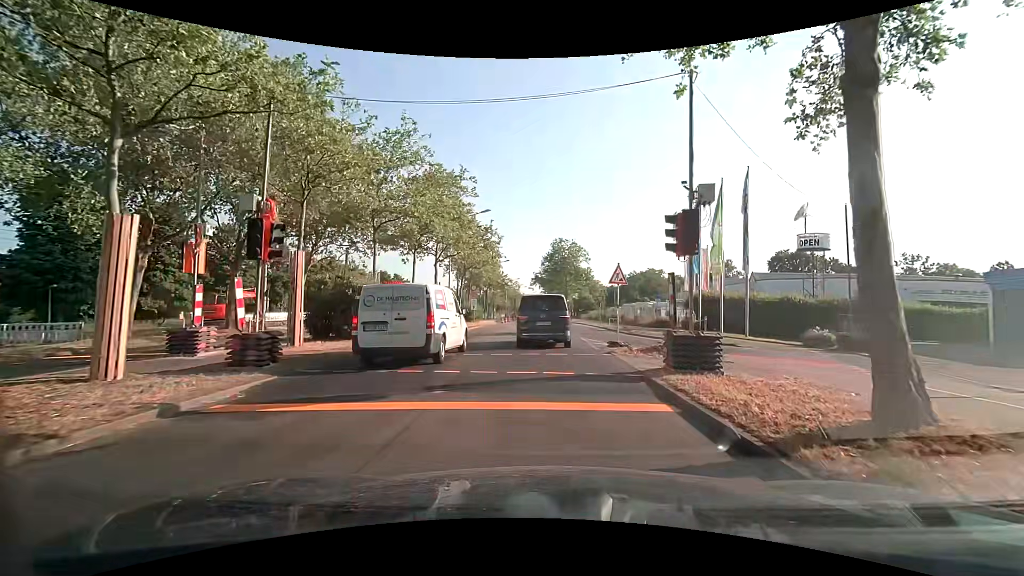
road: primary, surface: asphalt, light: Day
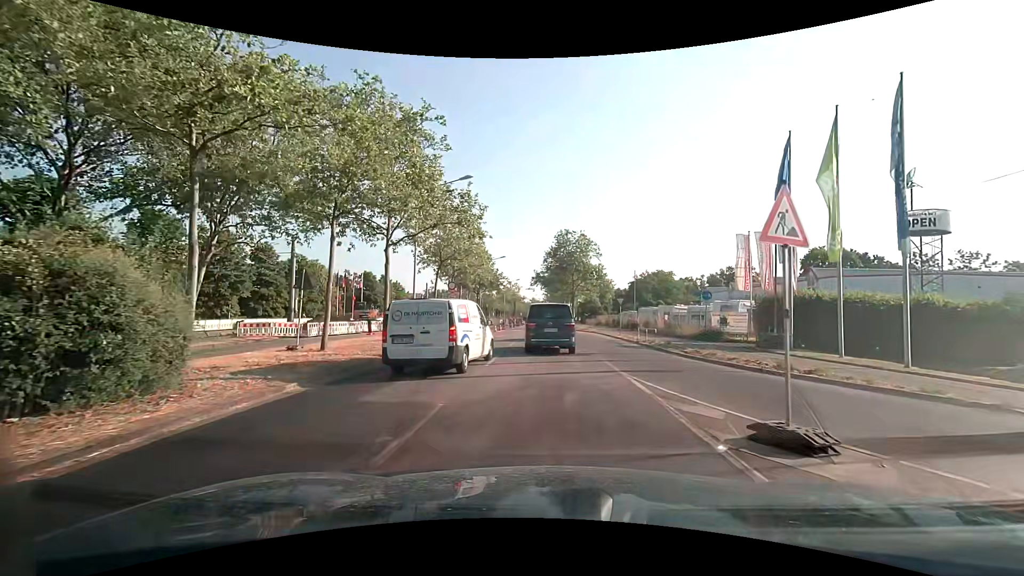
(+0.2, +12.2) m; 0°
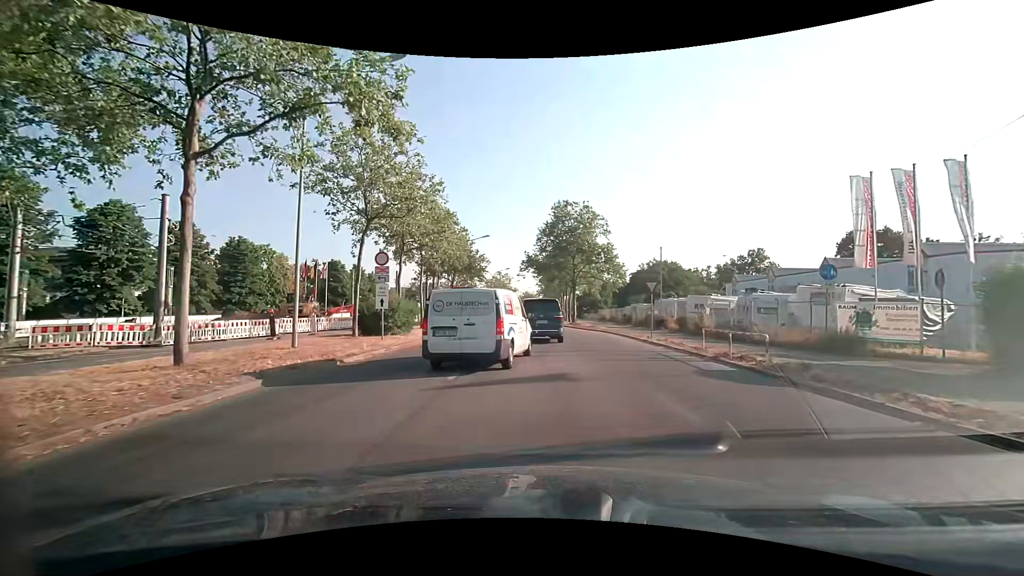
(+0.3, +13.9) m; +2°
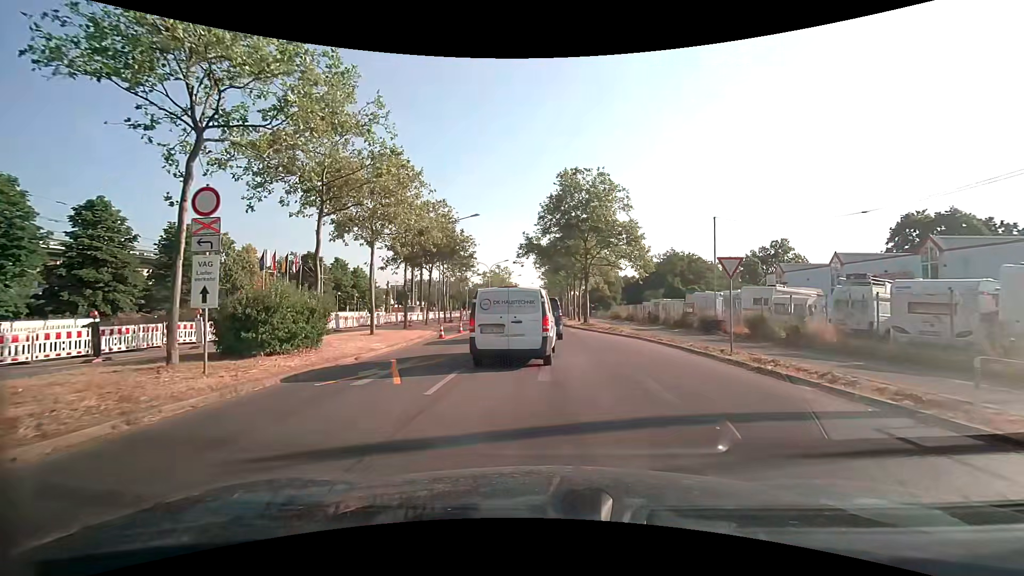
(0.0, +10.9) m; 0°
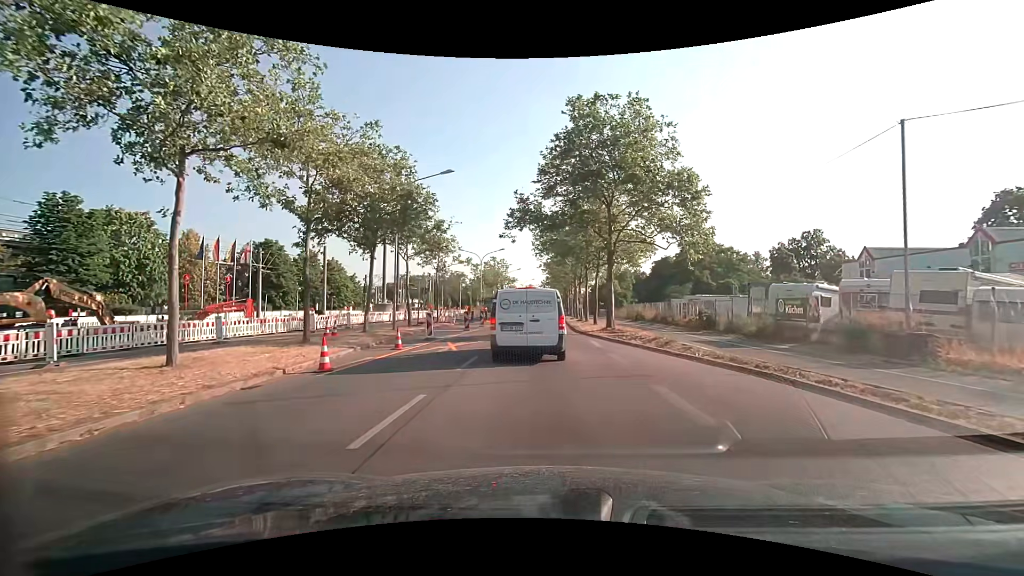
(0.0, +13.4) m; 0°
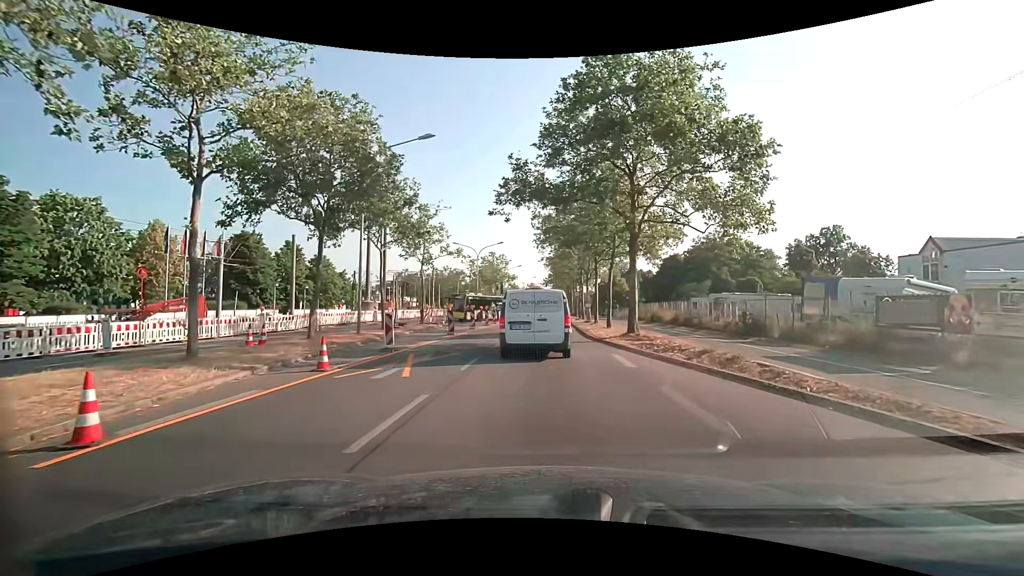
(-0.1, +6.1) m; 0°
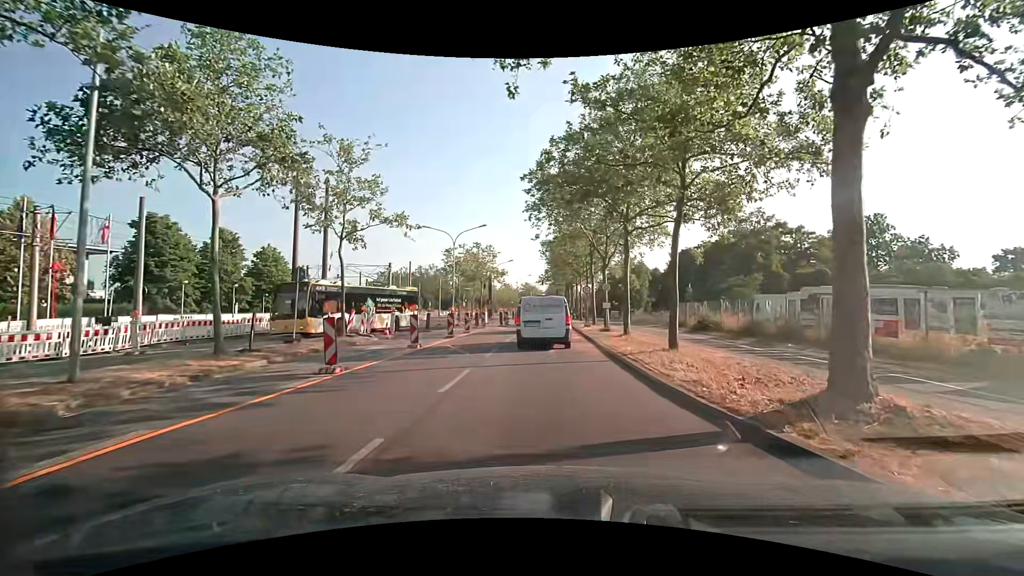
(-0.1, +14.6) m; 0°
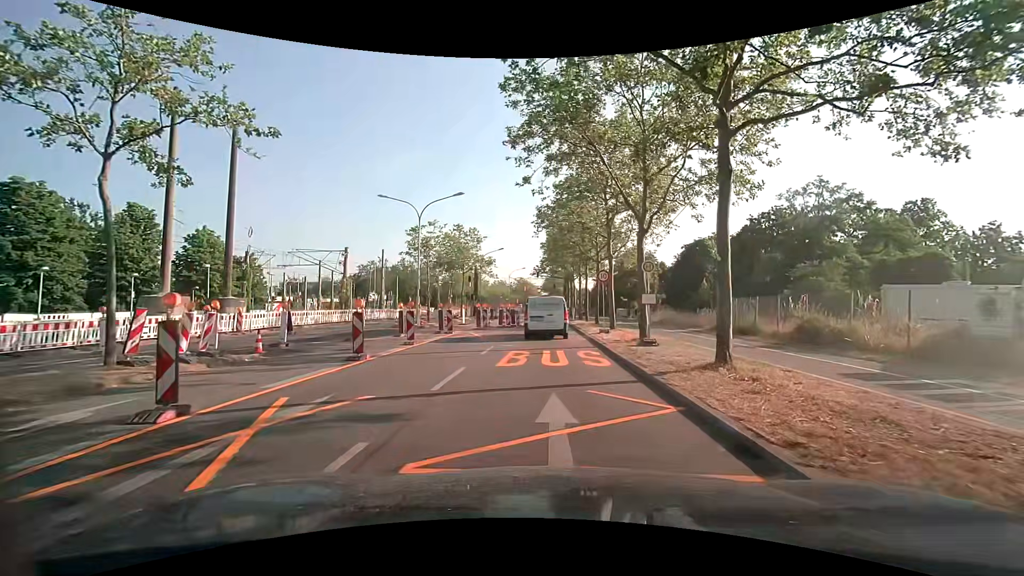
(+0.1, +12.2) m; +1°
